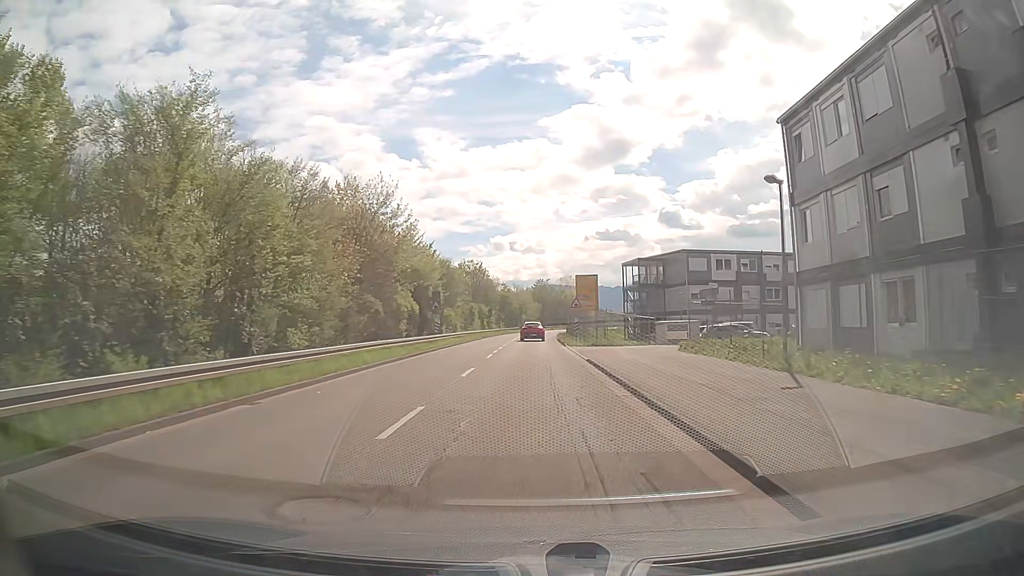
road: tertiary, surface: asphalt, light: Day
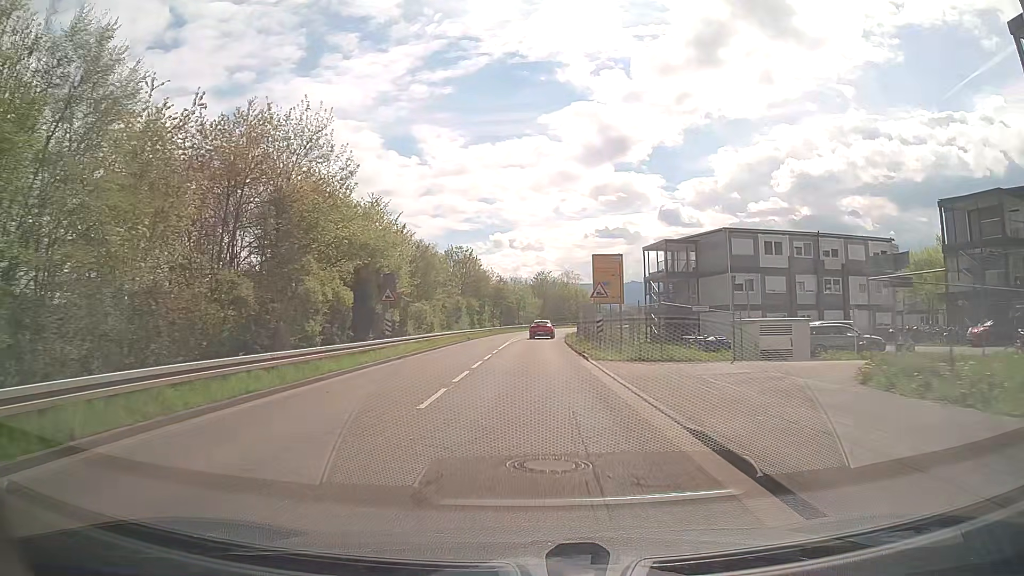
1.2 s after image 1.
(0.0, +15.4) m; 0°
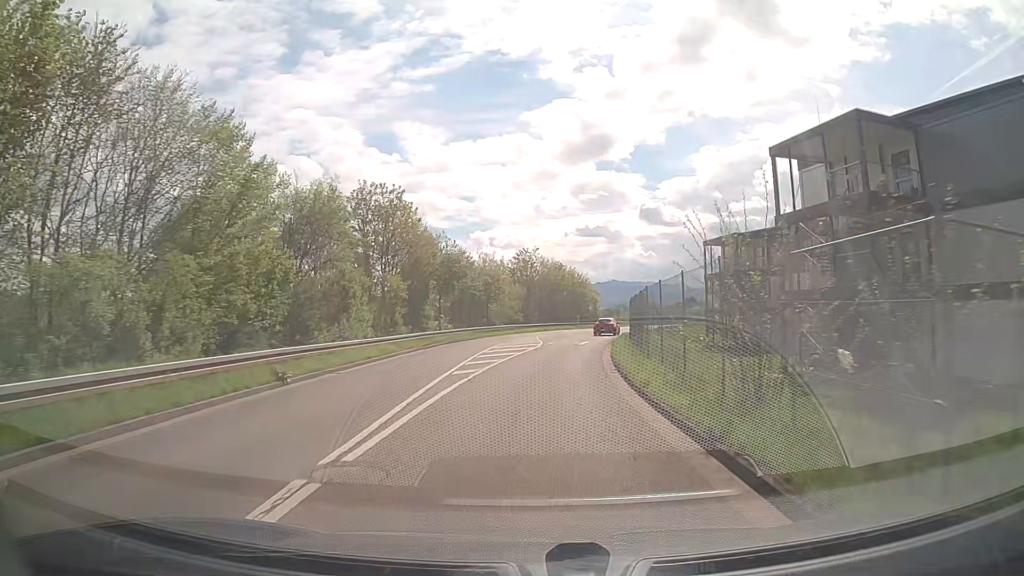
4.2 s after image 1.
(+0.1, +38.6) m; +1°
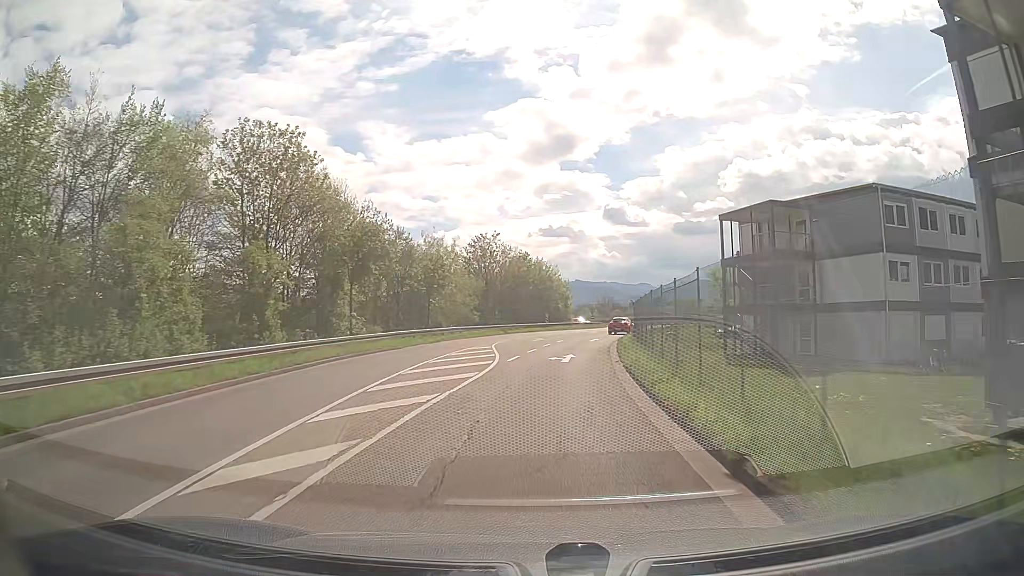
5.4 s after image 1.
(+0.4, +15.5) m; +3°
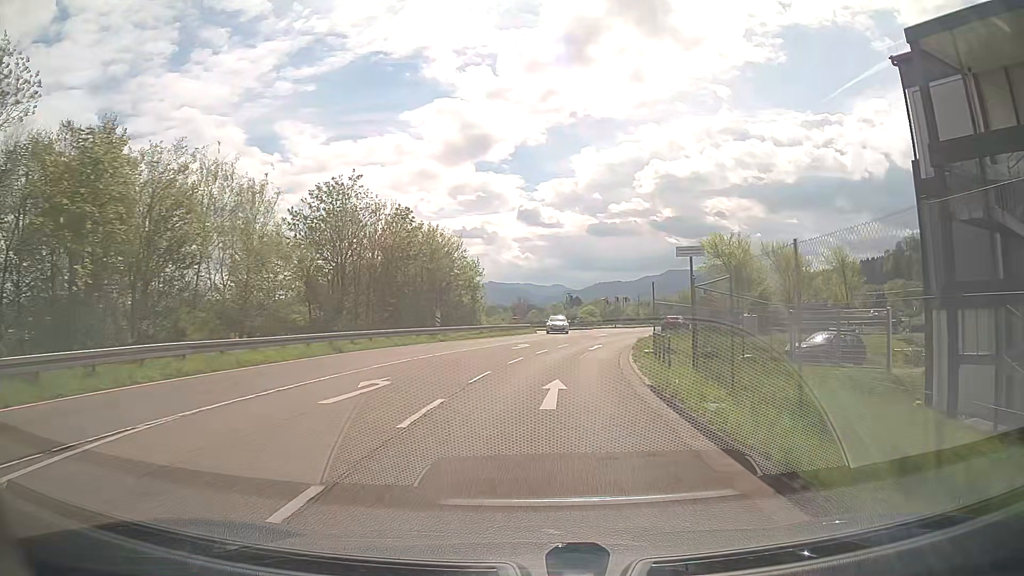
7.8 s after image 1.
(+1.9, +31.2) m; +7°
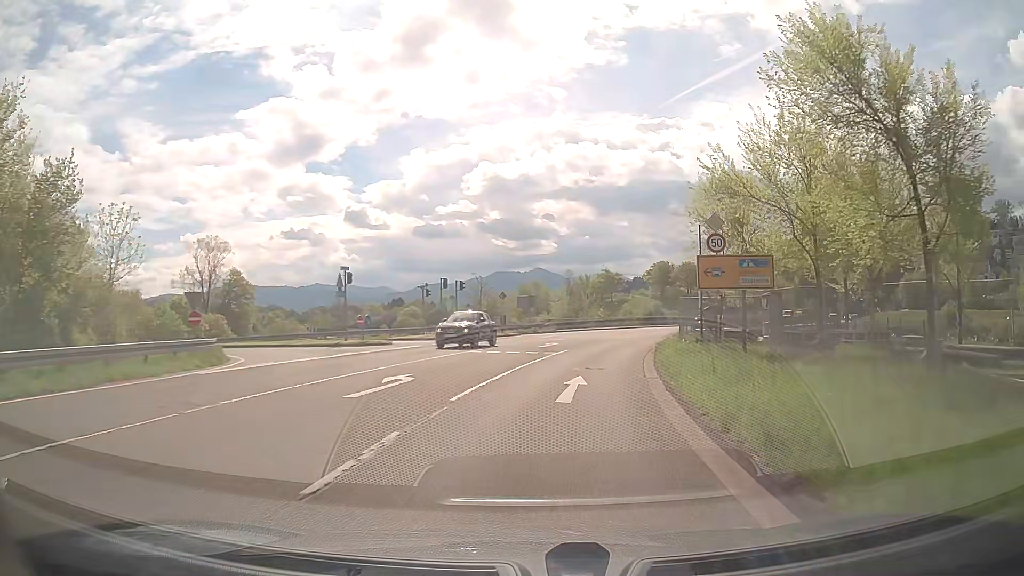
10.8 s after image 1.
(+4.4, +38.5) m; +15°
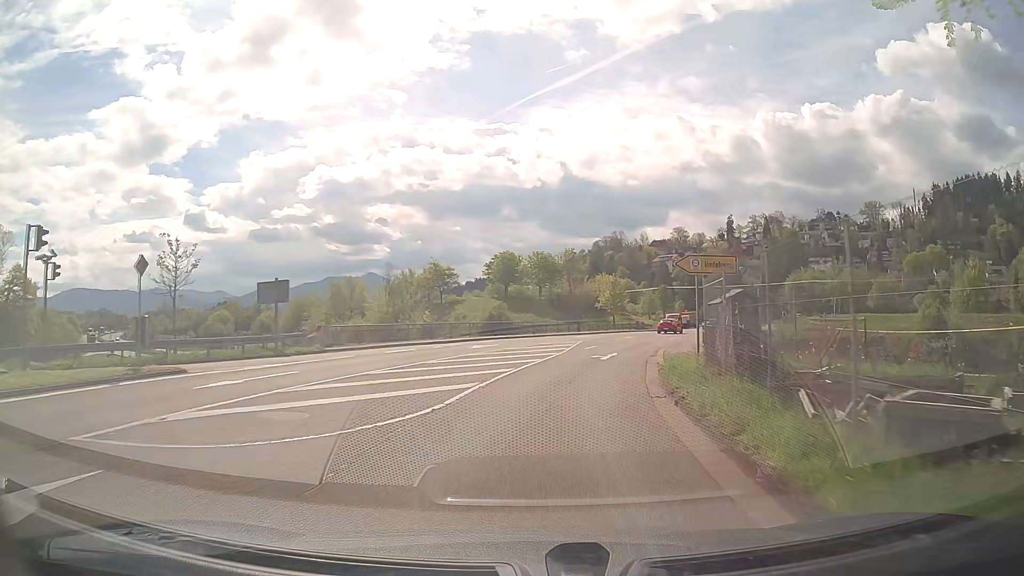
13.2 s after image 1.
(+3.4, +29.0) m; +14°
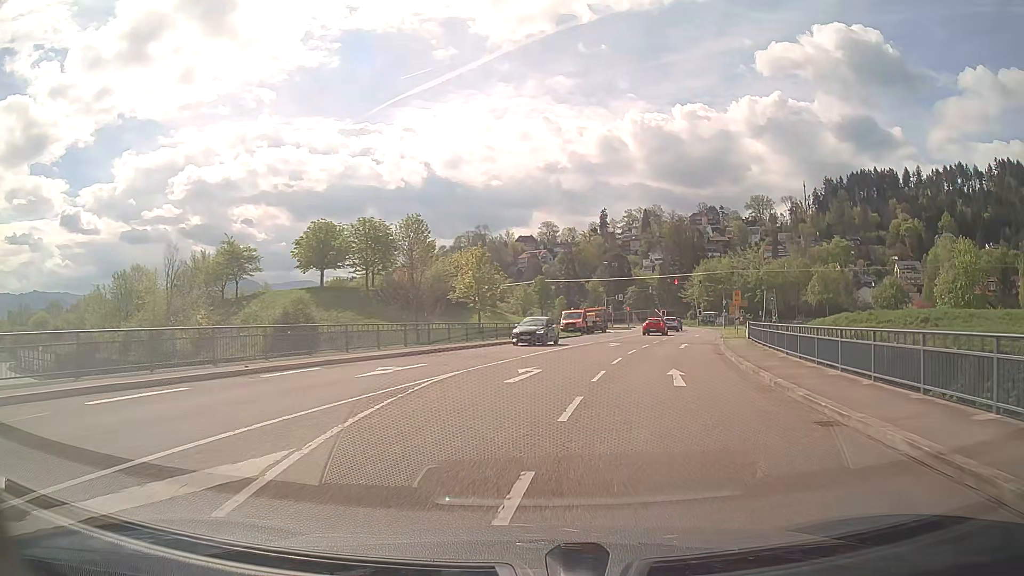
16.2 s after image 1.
(+3.9, +34.7) m; +12°
(0, +10) (+1, +20) (+3, +30) (+5, +40) (+8, +49) (+11, +59) (+14, +68) (+17, +78) (+19, +88) (+17, +97) m
